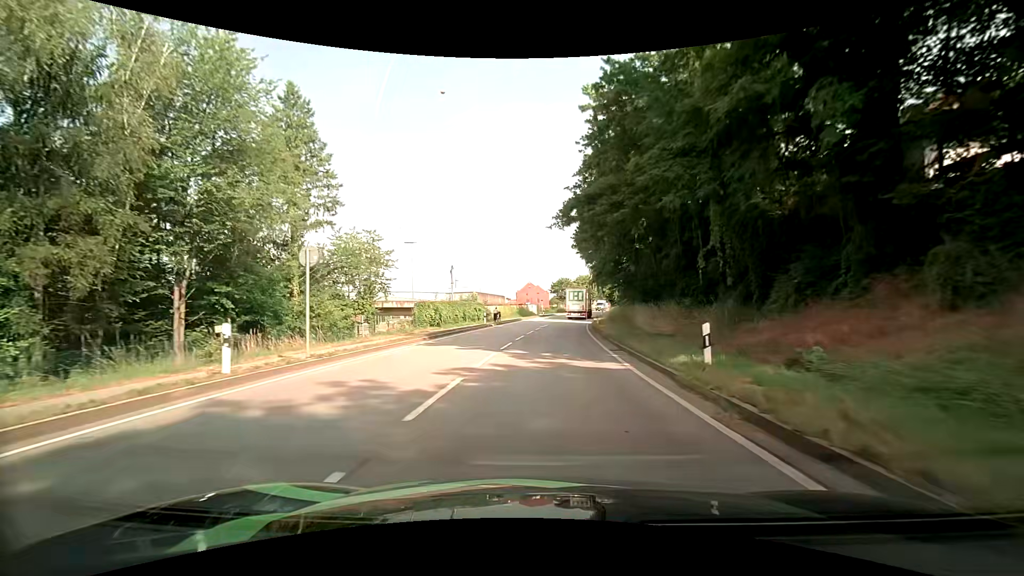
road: primary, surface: asphalt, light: Day
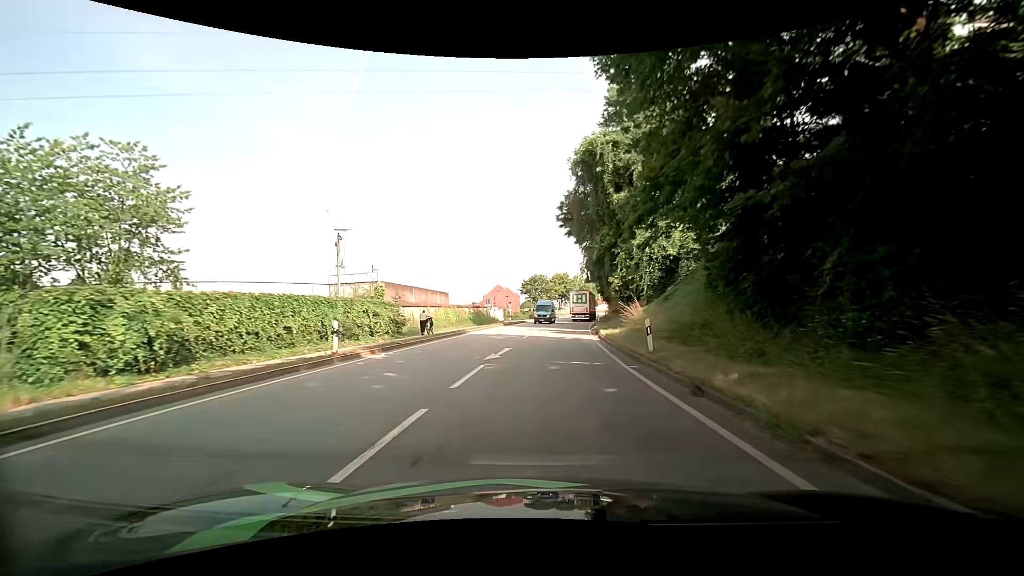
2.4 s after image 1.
(+0.9, +27.2) m; +3°
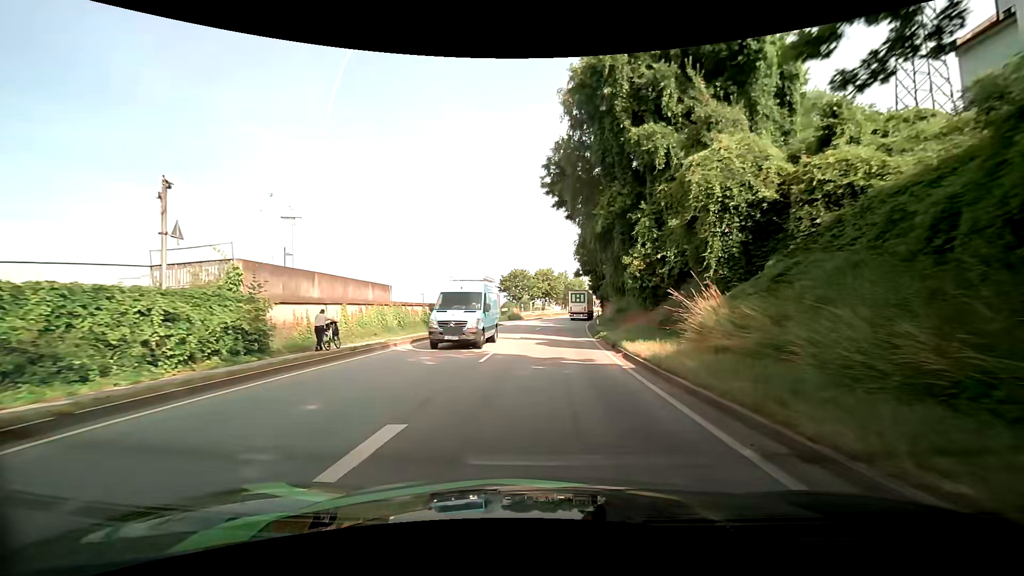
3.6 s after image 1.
(+0.3, +13.7) m; +2°
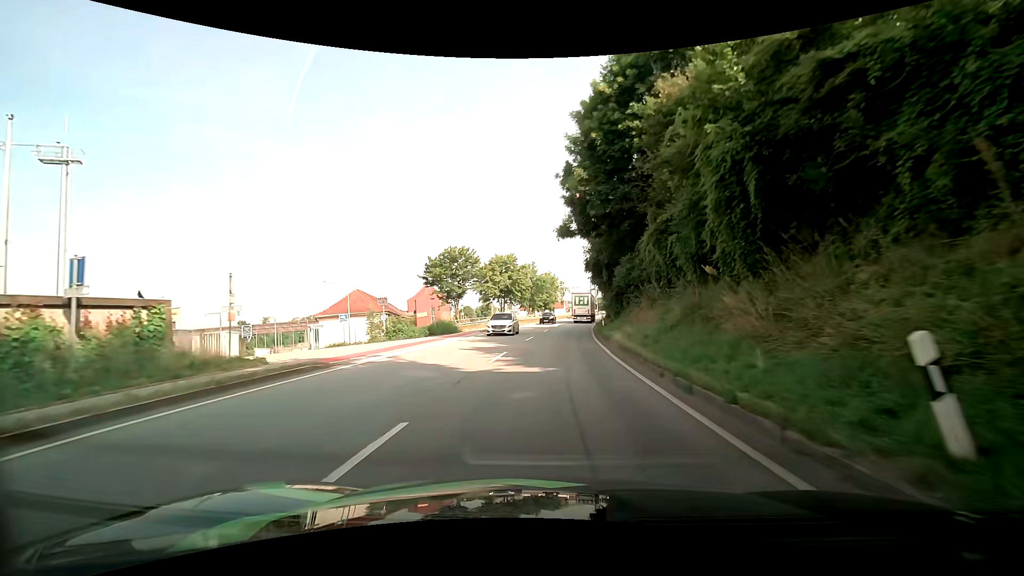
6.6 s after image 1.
(+1.4, +35.5) m; +4°
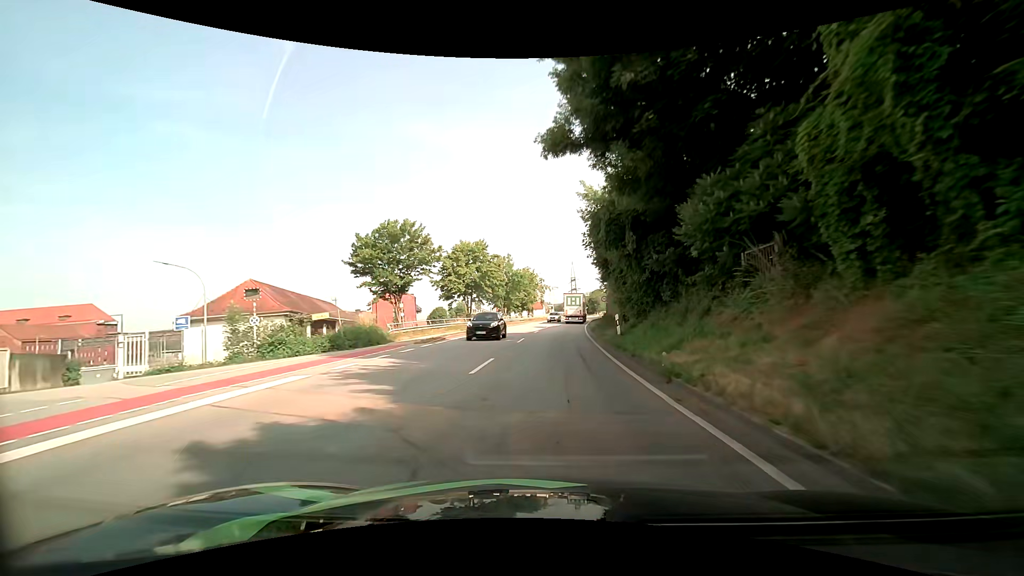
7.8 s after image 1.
(+0.3, +14.9) m; +2°
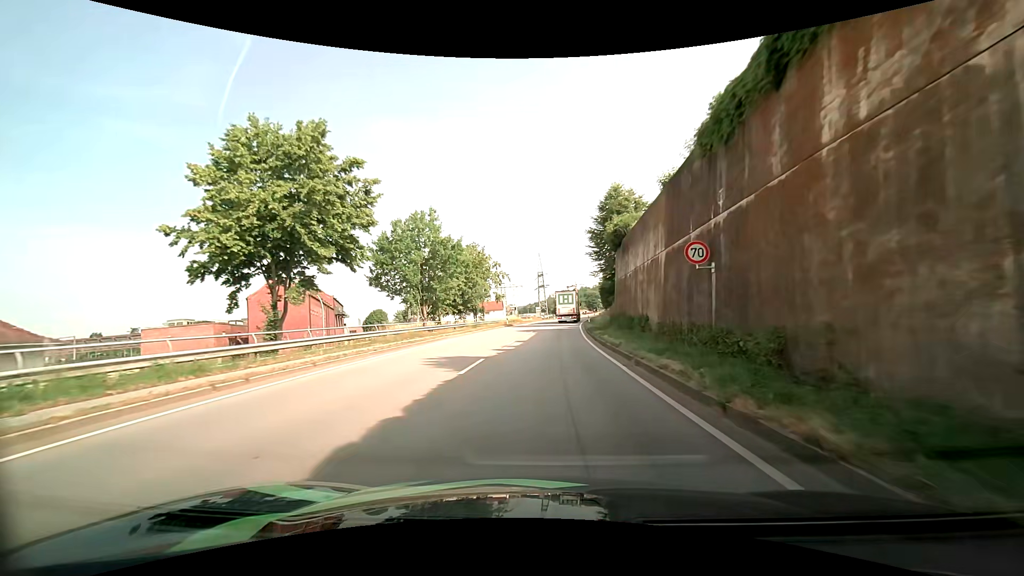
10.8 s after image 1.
(+1.5, +38.0) m; +4°
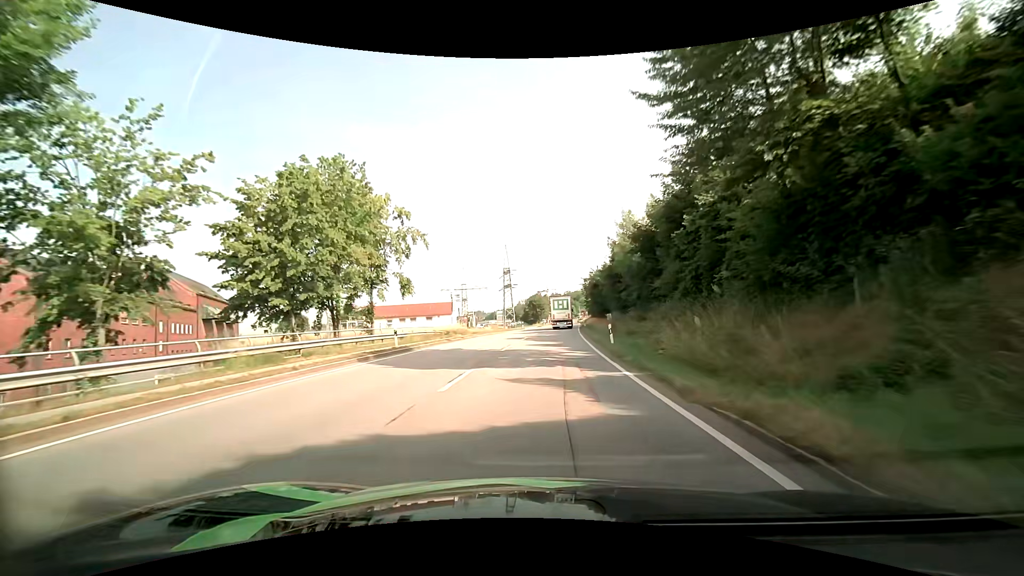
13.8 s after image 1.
(+1.1, +38.2) m; +3°
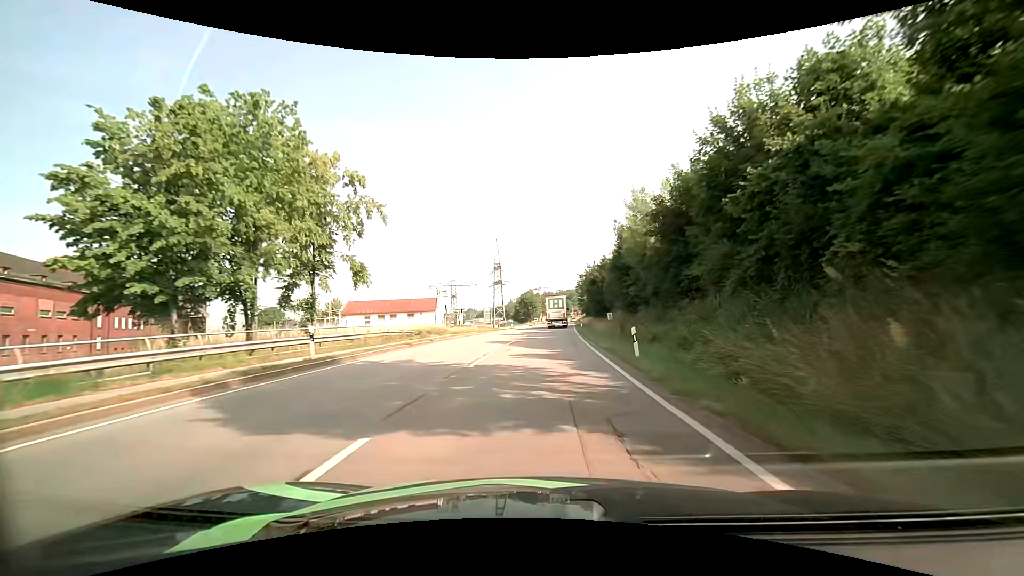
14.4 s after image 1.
(+0.1, +7.7) m; +1°
(0, +10) (0, +20) (+1, +30) (+1, +40) (+1, +50) (+2, +60) (+3, +70) (+3, +80) (+4, +90) (+4, +100) m
